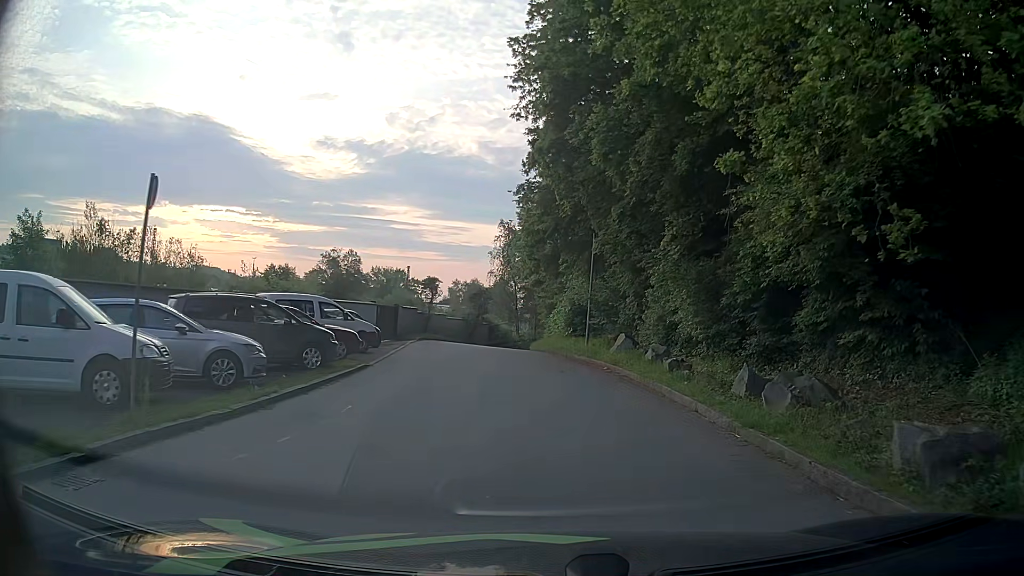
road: service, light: Day
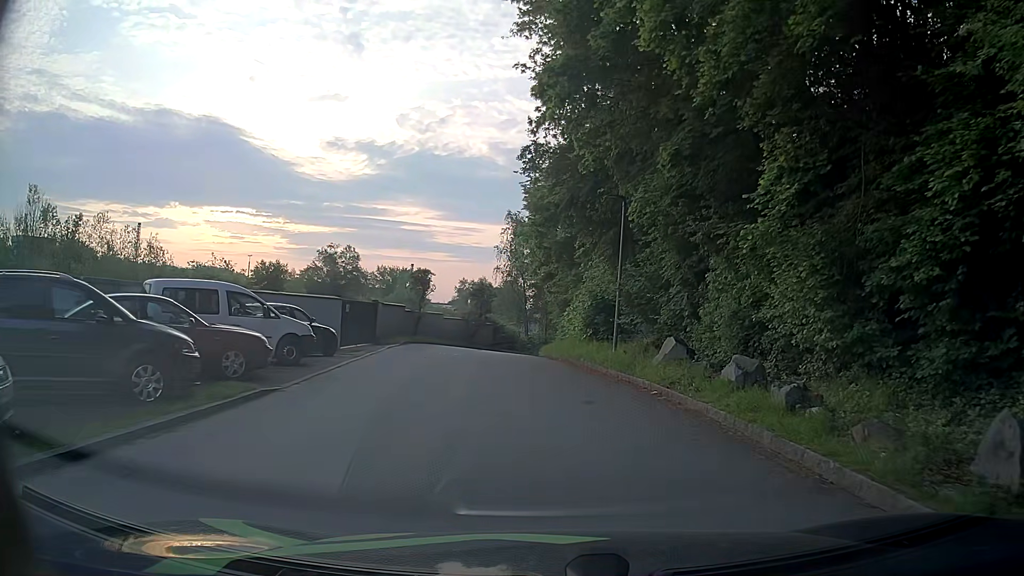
(0.0, +7.1) m; 0°
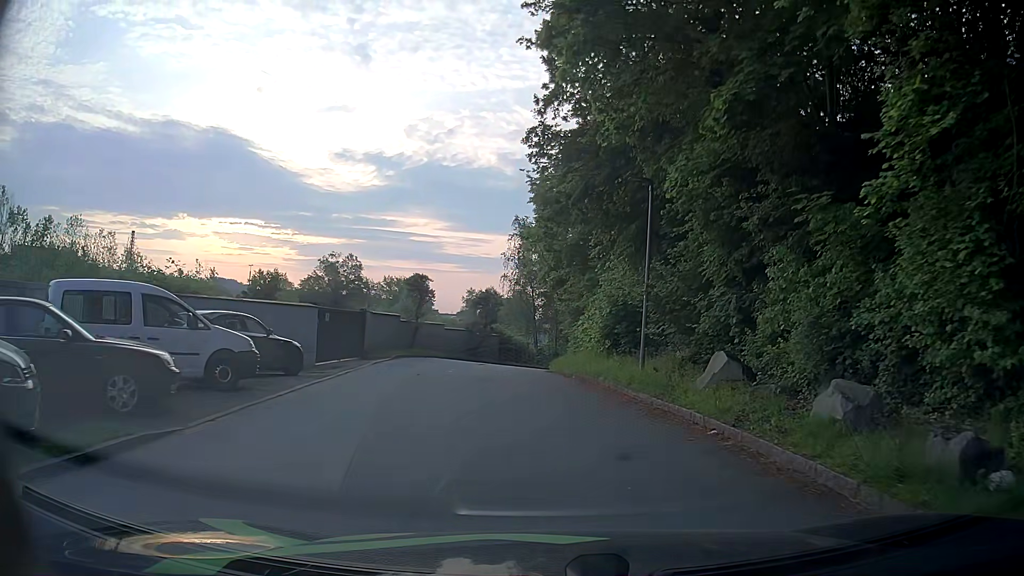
(-0.1, +3.8) m; 0°
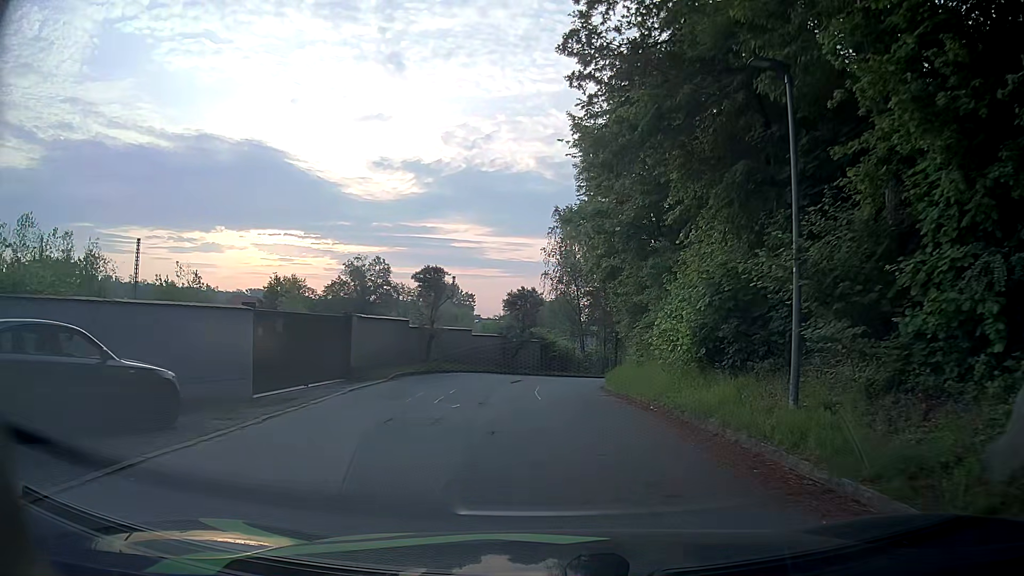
(-0.3, +7.8) m; -3°
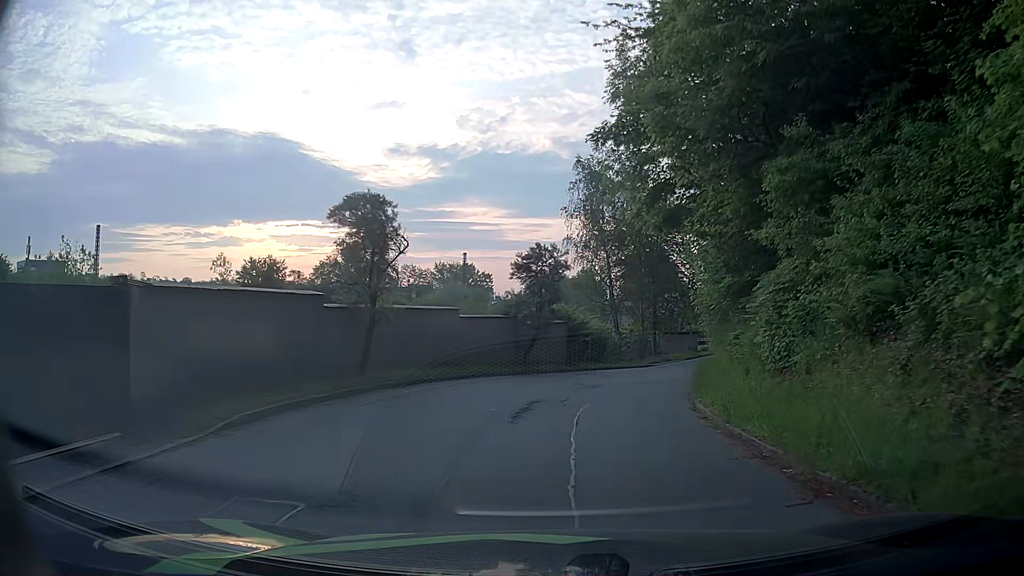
(-0.5, +12.3) m; -3°
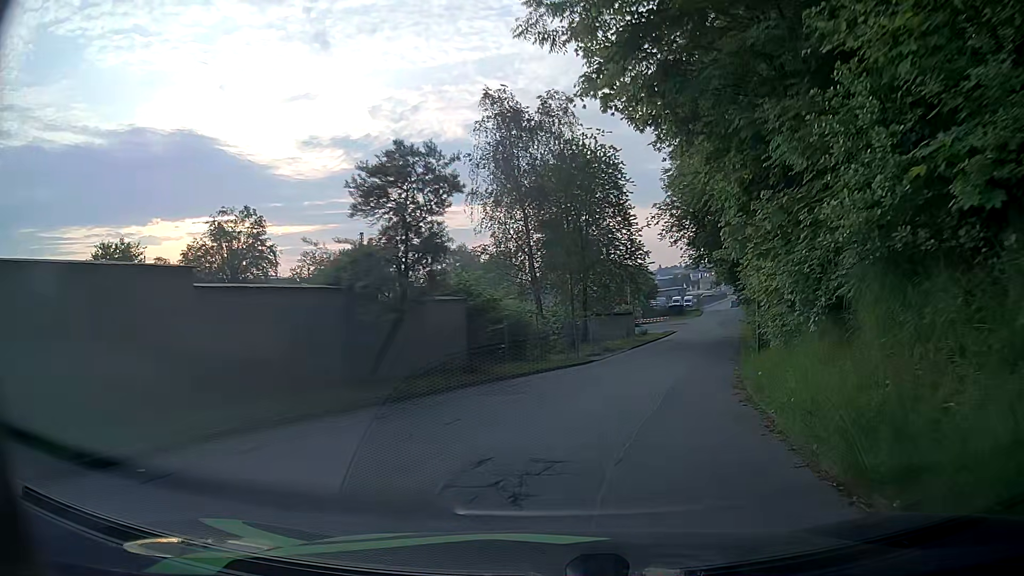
(+0.4, +12.9) m; +5°
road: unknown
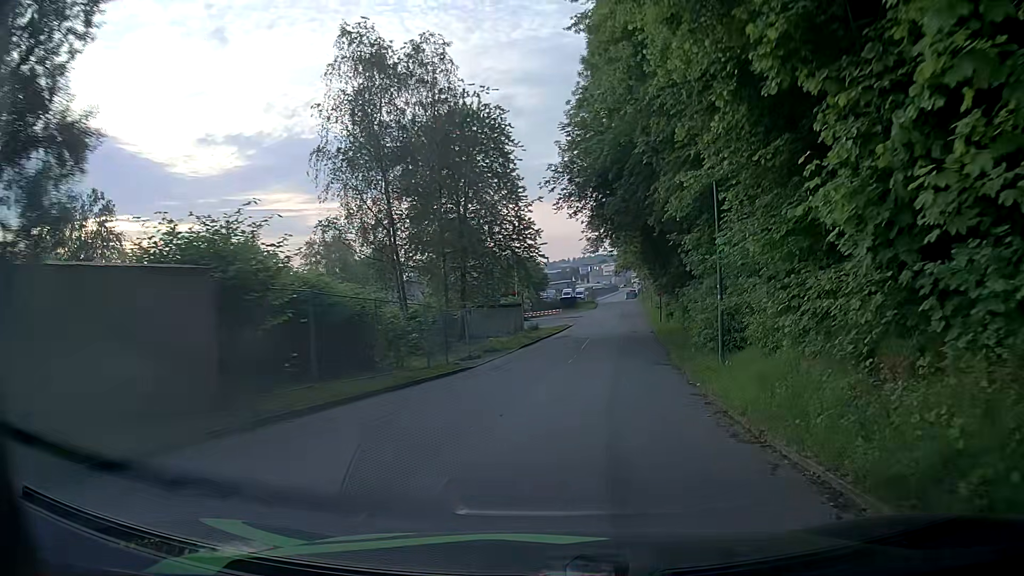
(+0.8, +8.9) m; +8°
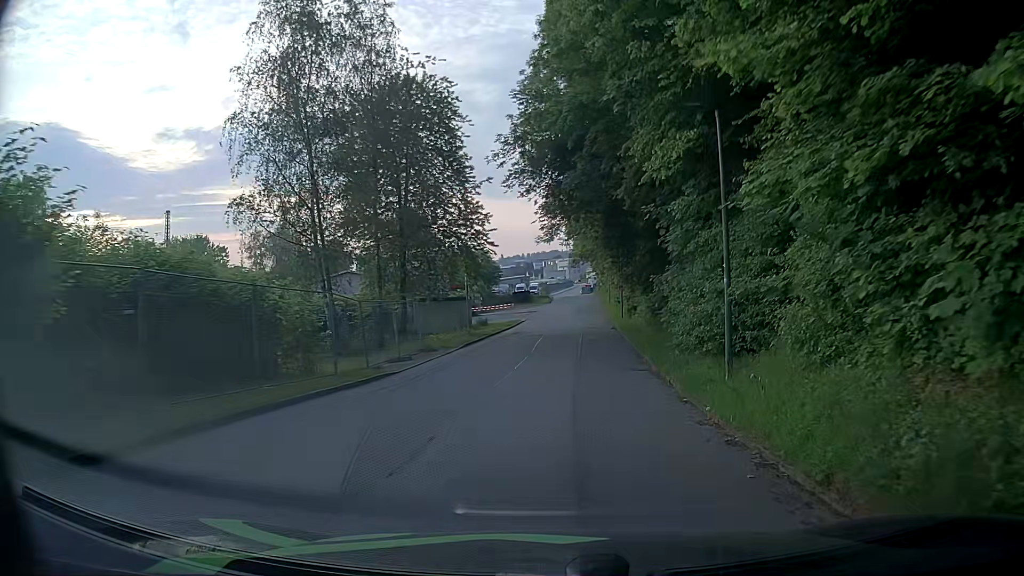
(+0.3, +4.6) m; +7°
(0, +10) (0, +20) (+1, +30) (+1, +40) (+2, +50) (+2, +60) (+2, +70) (+3, +80) (+3, +90) (+3, +100) m
